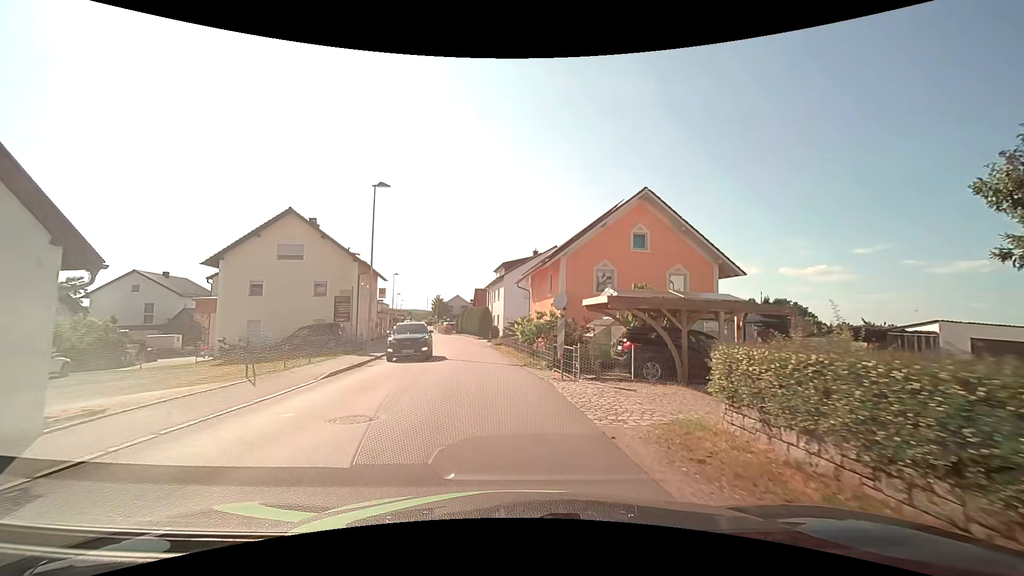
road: unclassified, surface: asphalt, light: Day
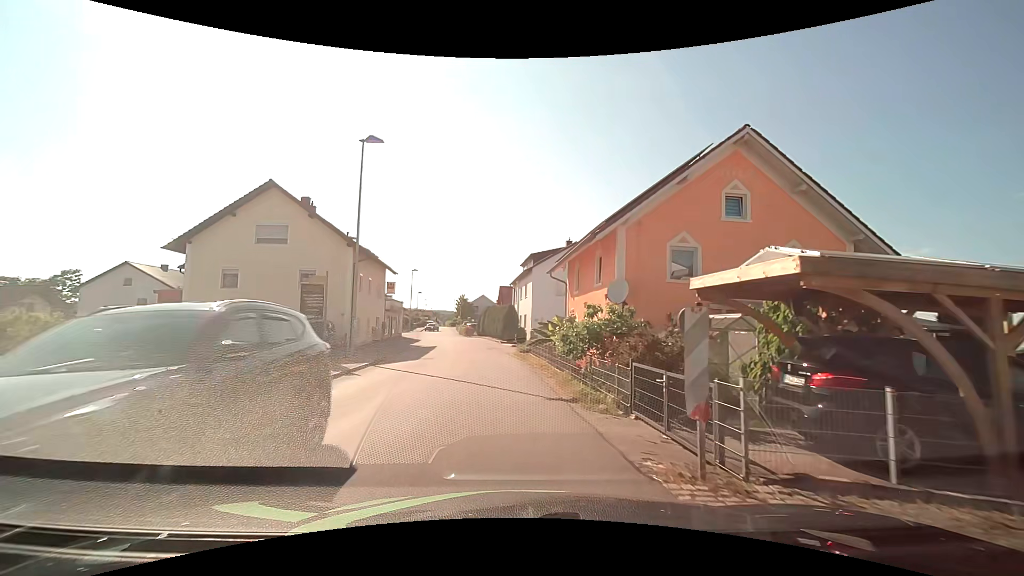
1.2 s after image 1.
(-0.3, +7.8) m; -4°
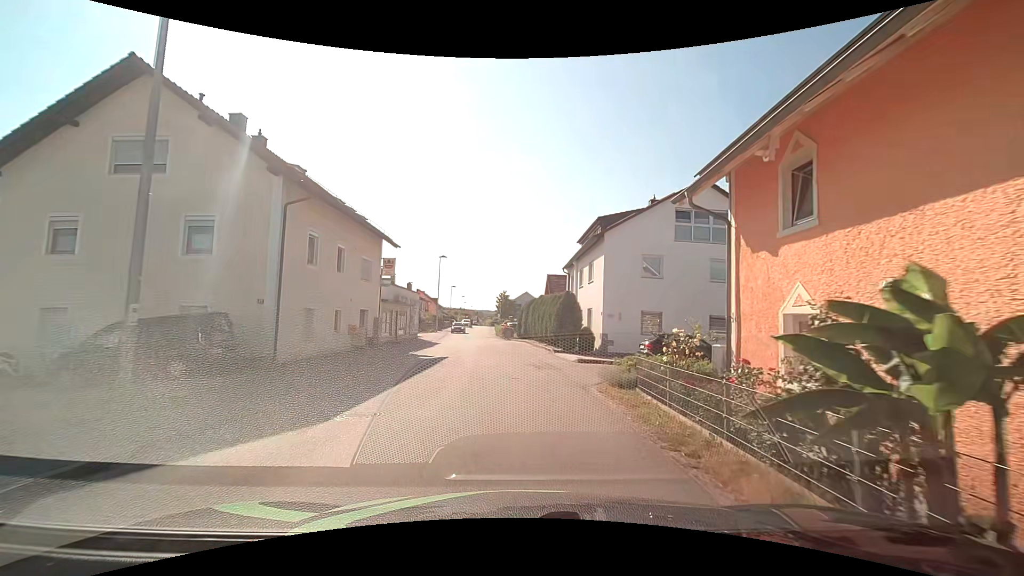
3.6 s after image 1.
(-0.8, +15.5) m; -5°
(0, +10) (0, +20) (-1, +30) (-2, +40) (-3, +50) (-4, +60) (-5, +70) (-6, +80) (-6, +90) (-7, +100) m
